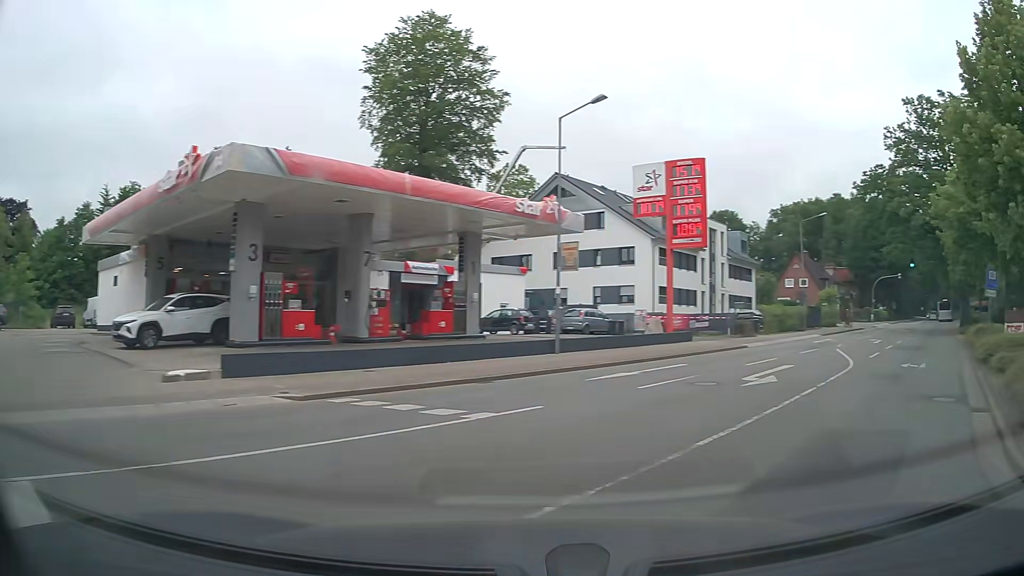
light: Day
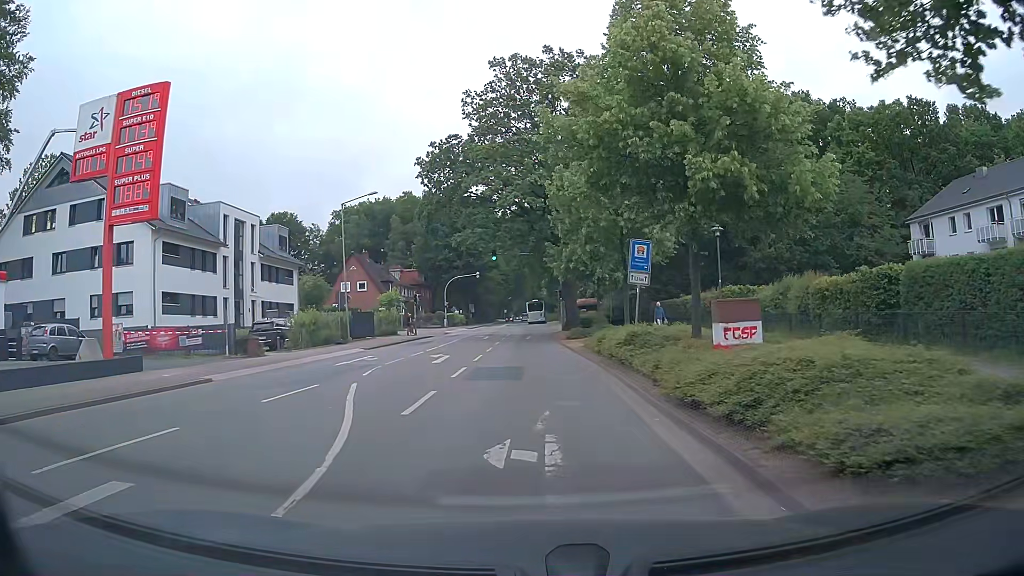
(+5.3, +11.2) m; +35°
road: secondary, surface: asphalt
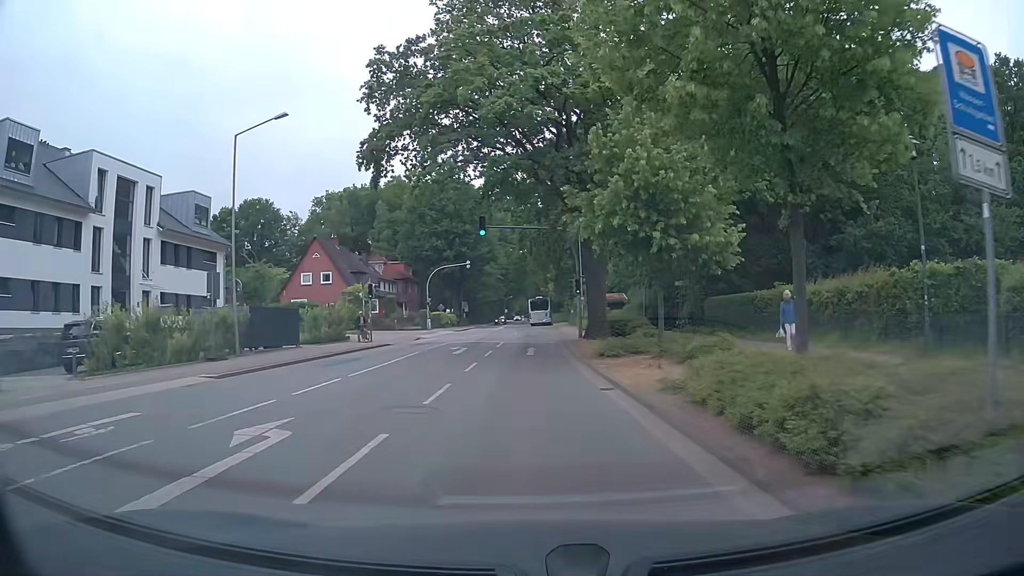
(-0.1, +16.7) m; 0°
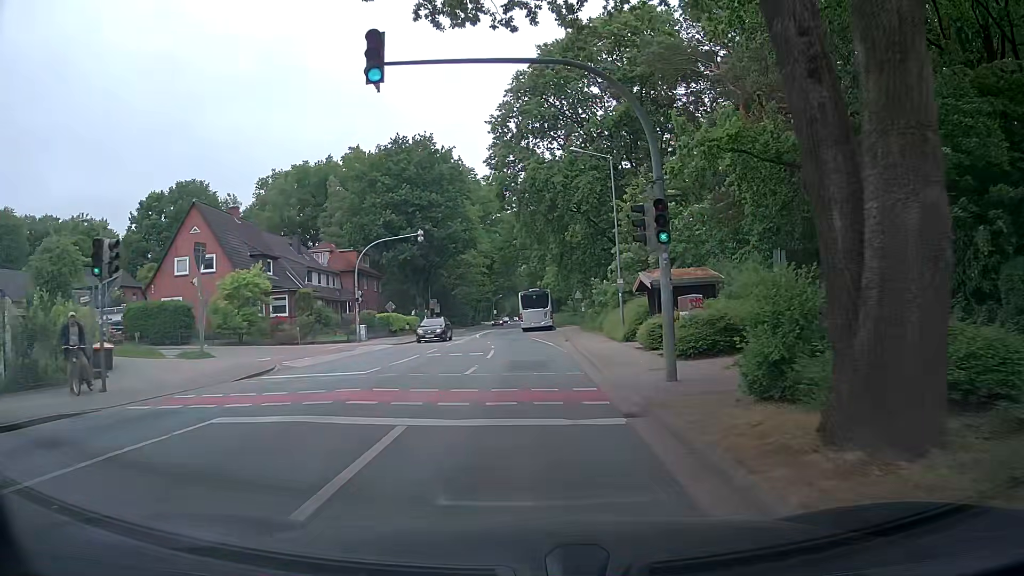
(+0.2, +25.8) m; +1°
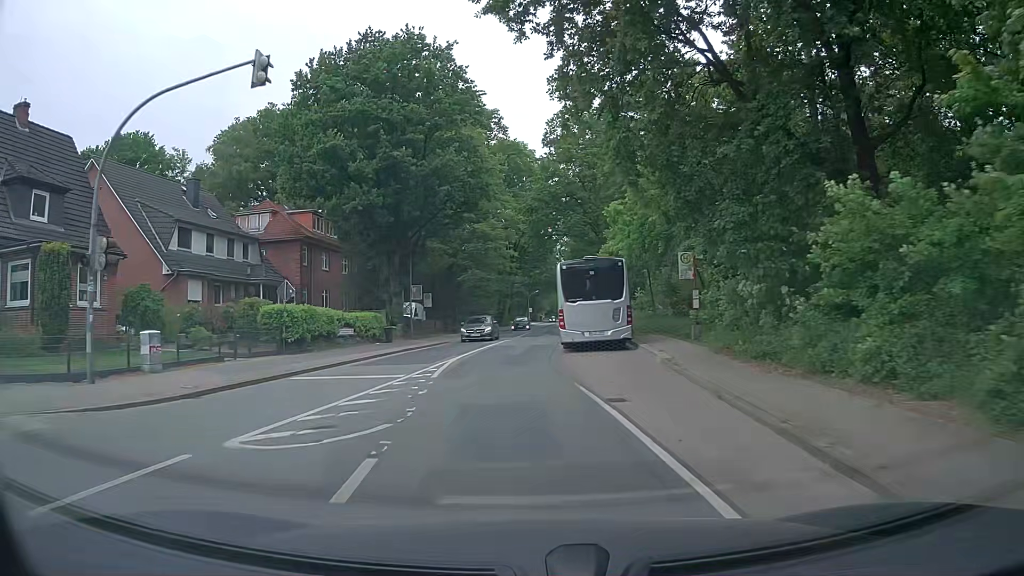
(-0.2, +29.6) m; -3°
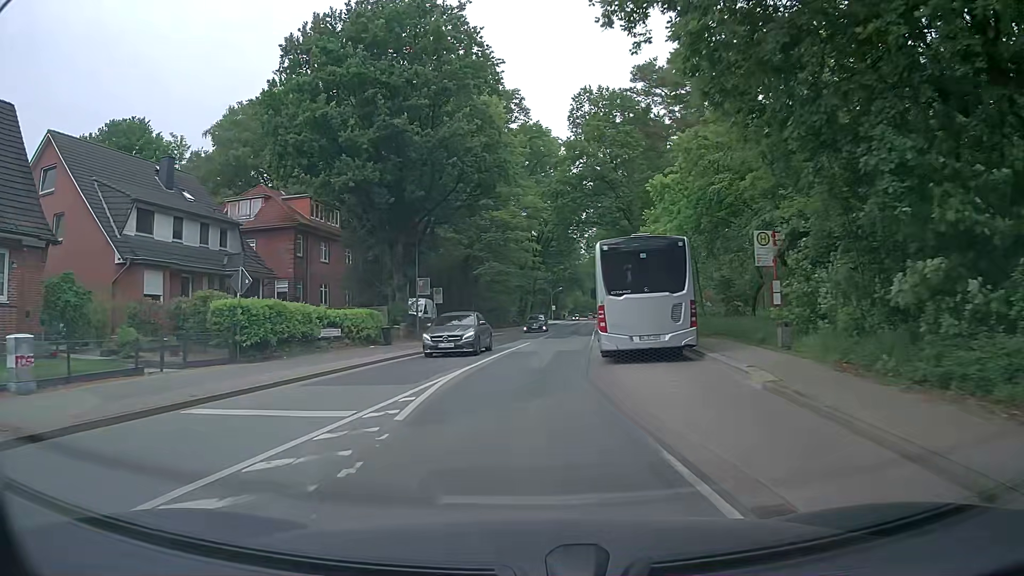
(-0.2, +6.3) m; -3°
